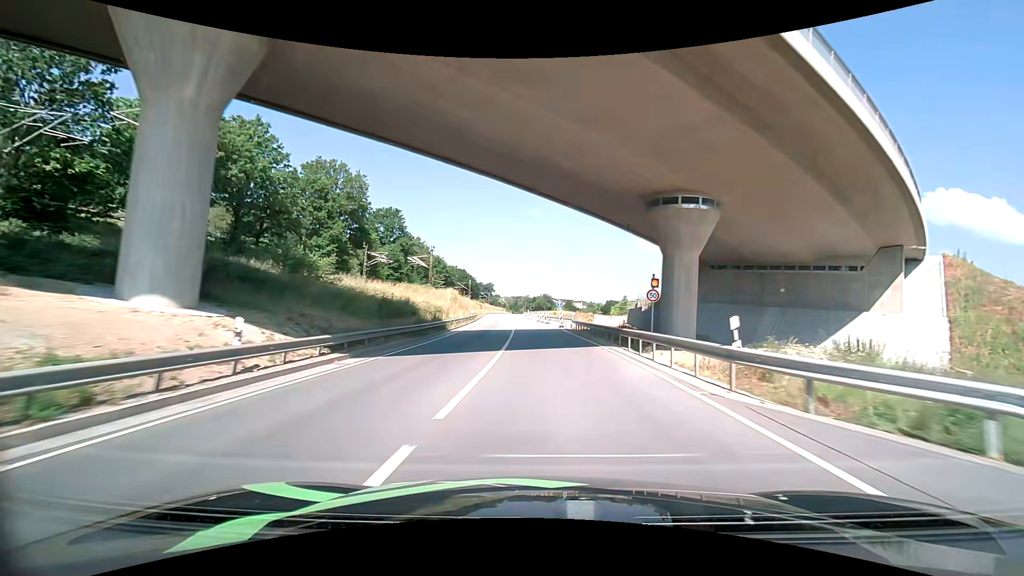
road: primary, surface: asphalt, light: Day
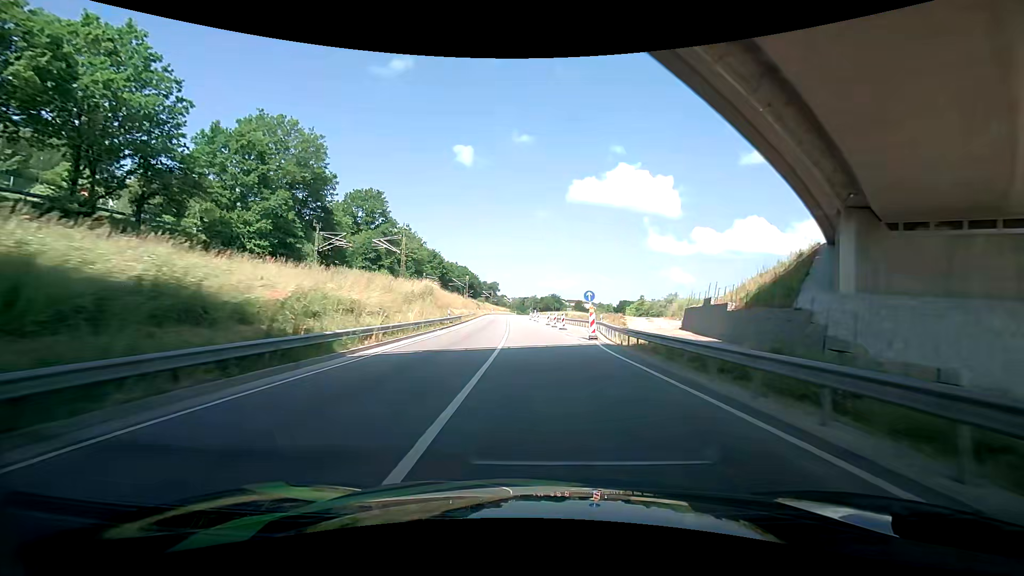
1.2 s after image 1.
(+0.3, +20.8) m; -1°
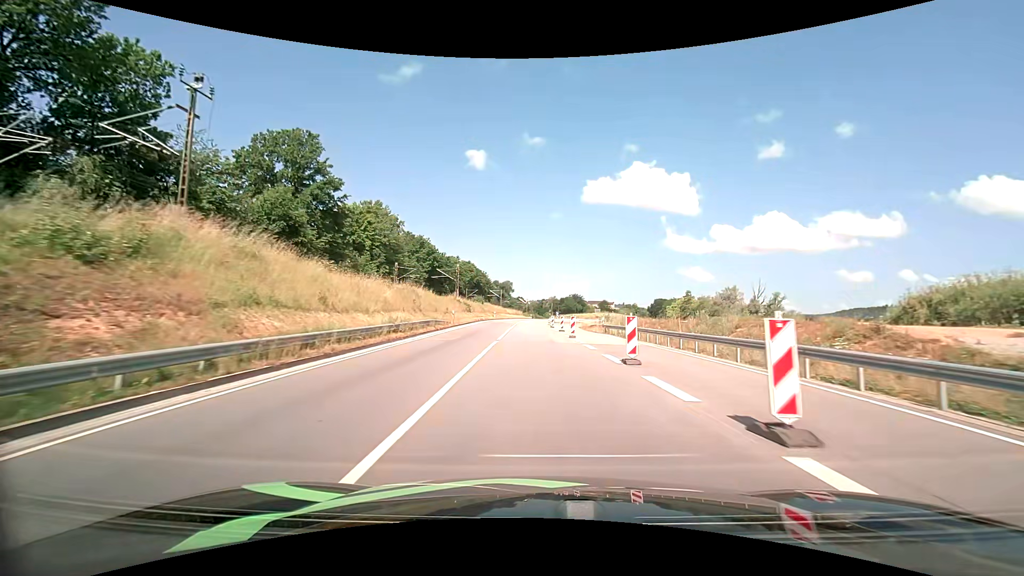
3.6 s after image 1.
(-1.0, +39.8) m; -2°
(0, +10) (0, +20) (0, +30) (0, +40) (-1, +50) (-1, +60) (-1, +70) (0, +80) (+1, +90) (+3, +100) m
